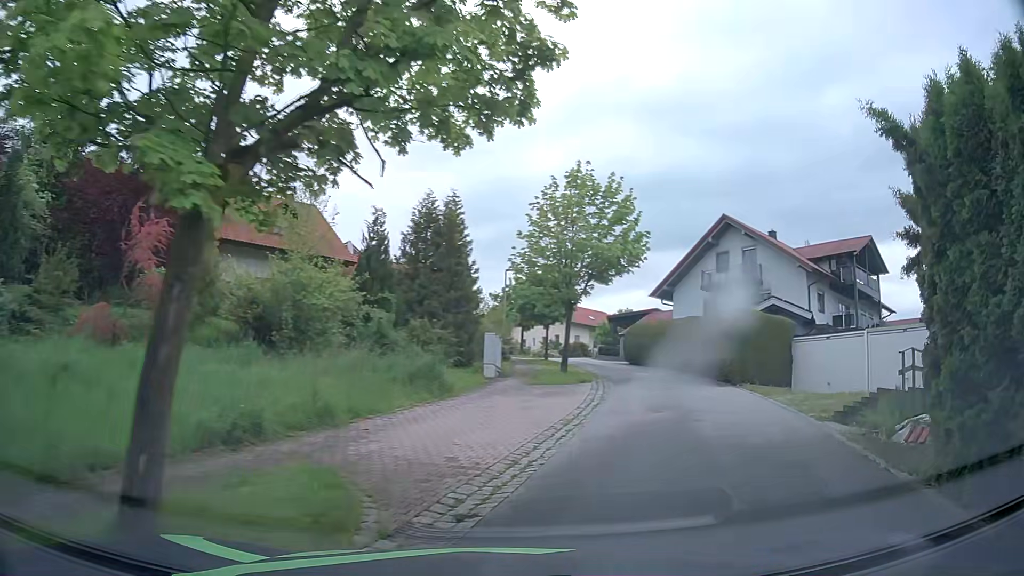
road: residential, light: Day
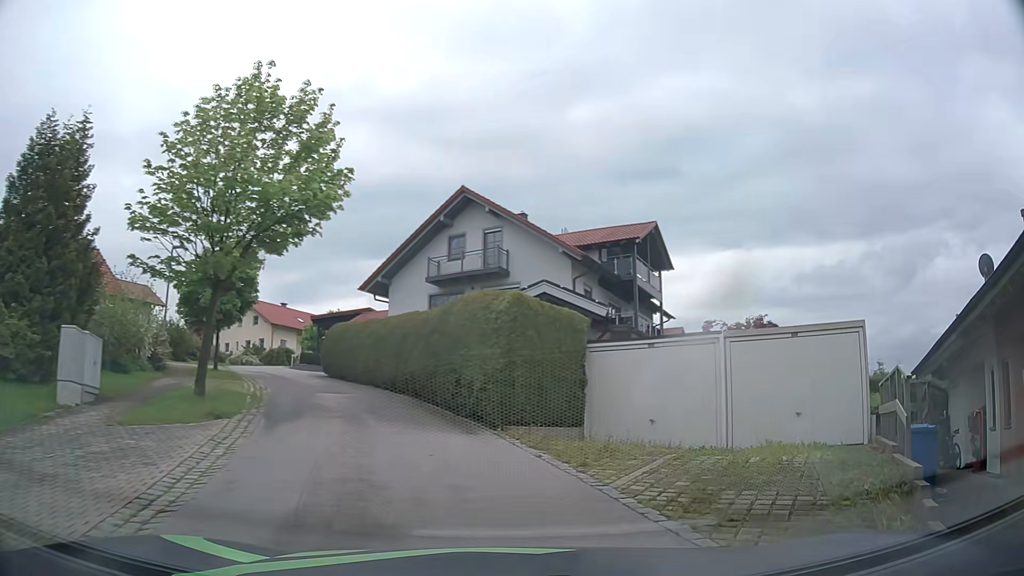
(+2.2, +9.6) m; +24°
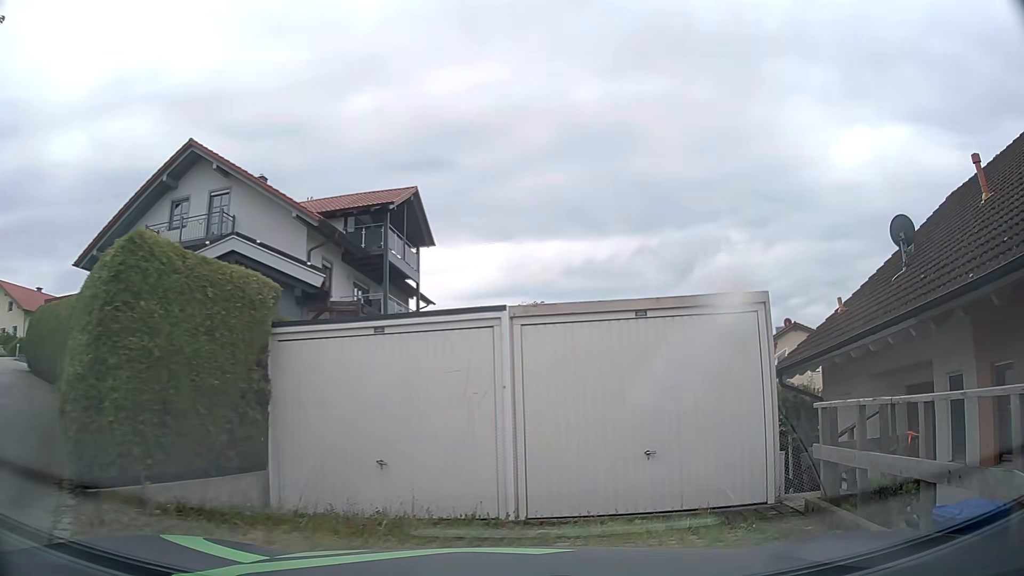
(+1.1, +5.7) m; +21°
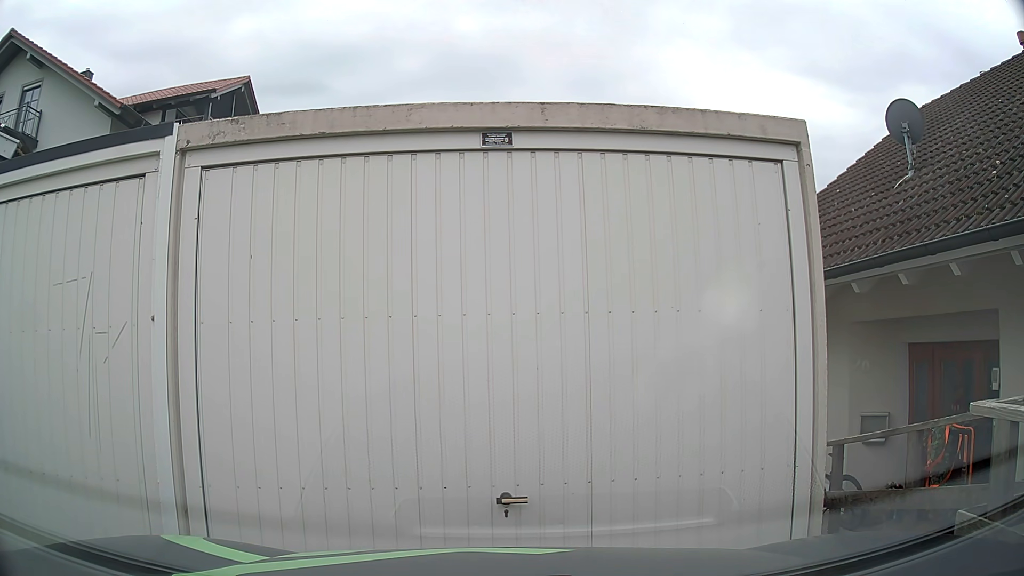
(+0.6, +4.3) m; +13°
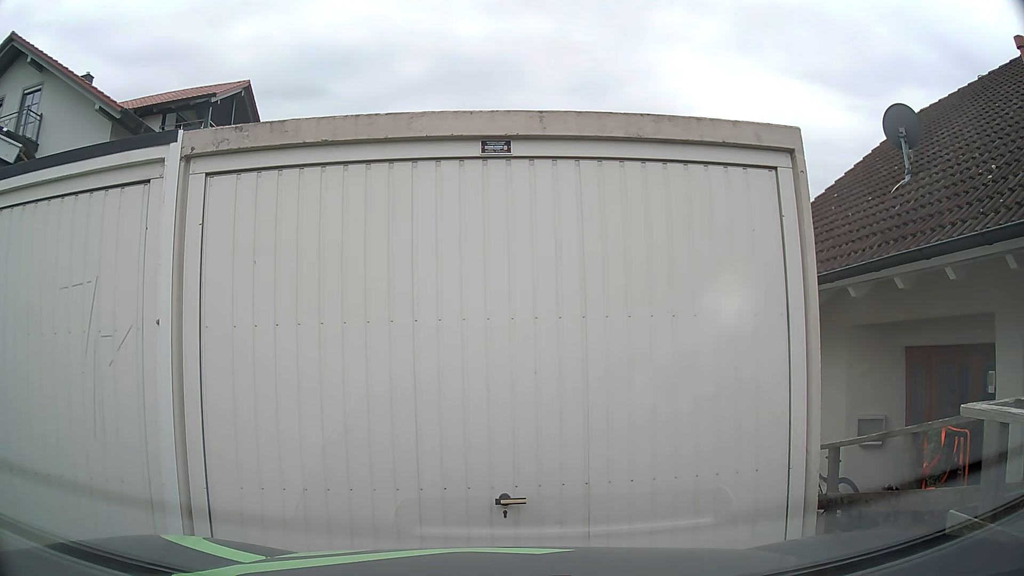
(0.0, 0.0) m; 0°
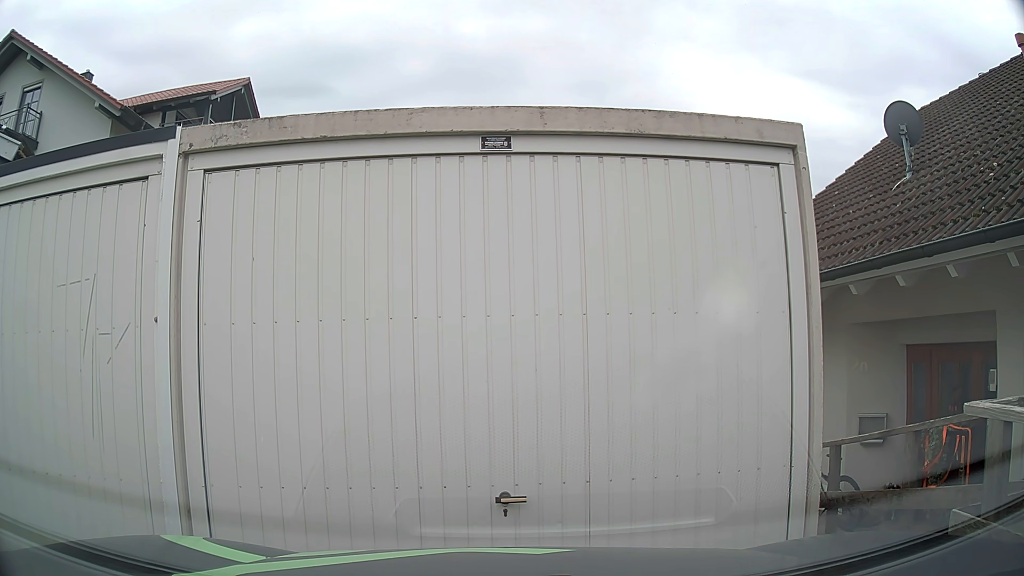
(0.0, +0.2) m; 0°
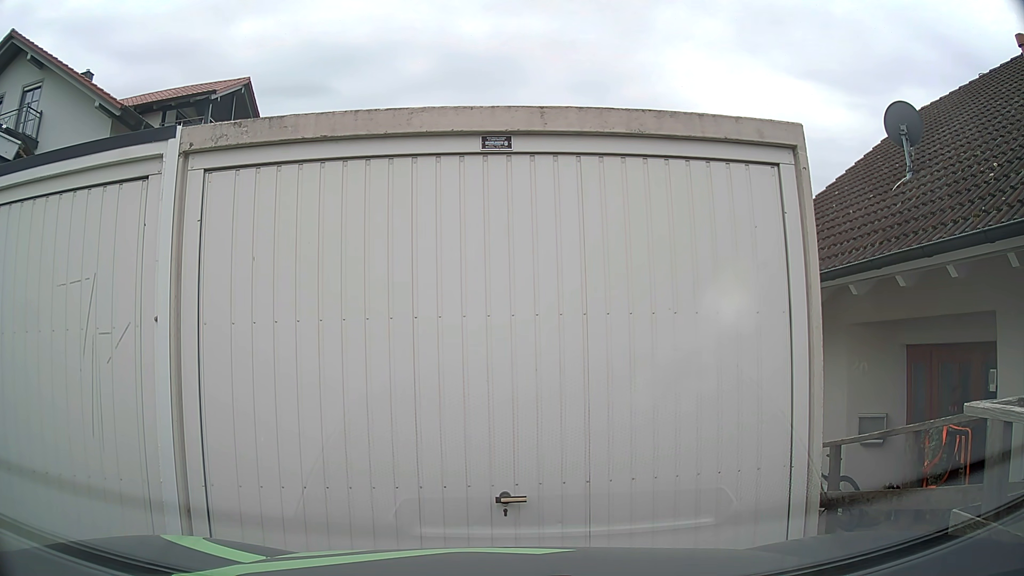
(0.0, 0.0) m; 0°
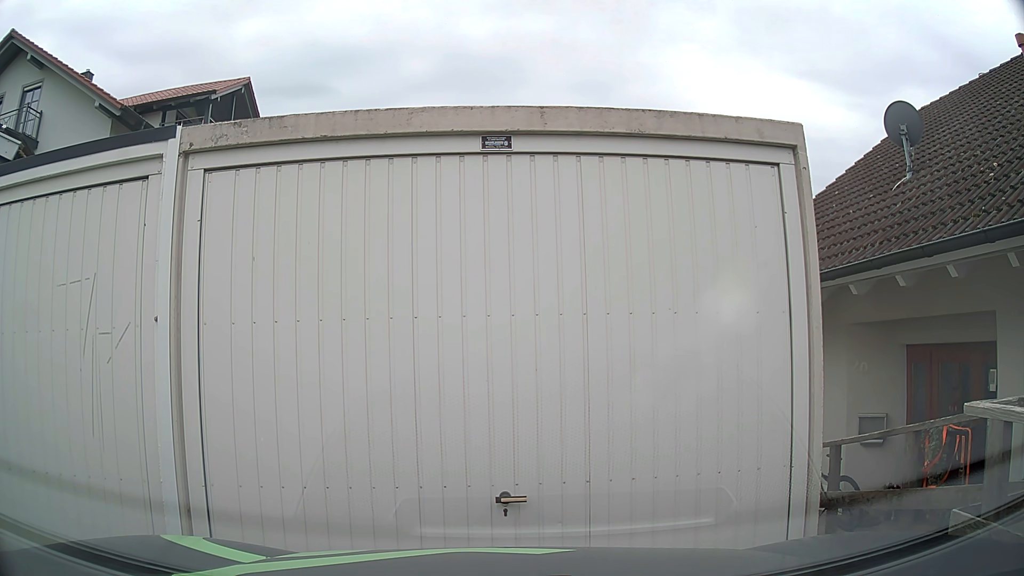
(0.0, 0.0) m; 0°
